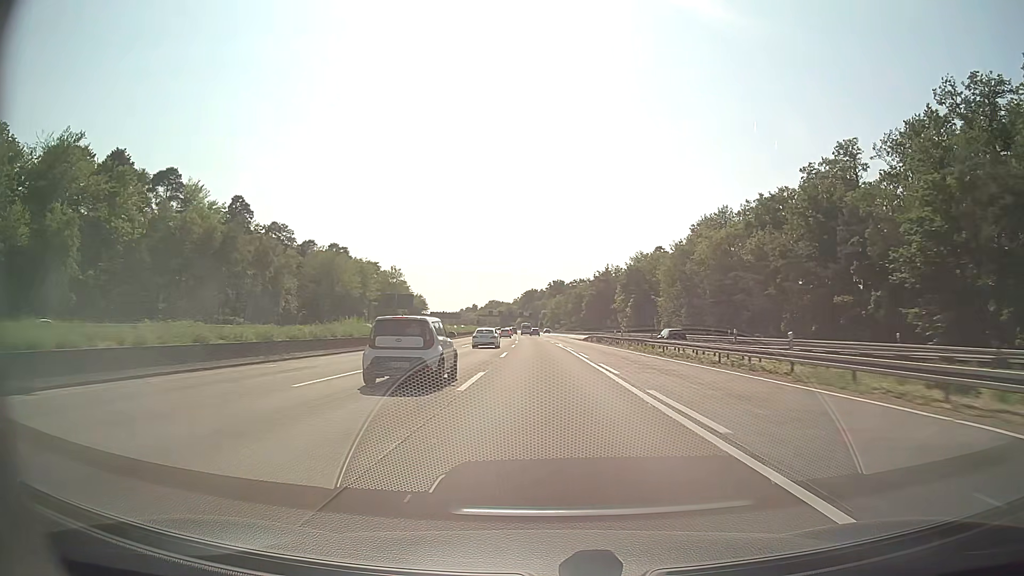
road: motorway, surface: asphalt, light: Day
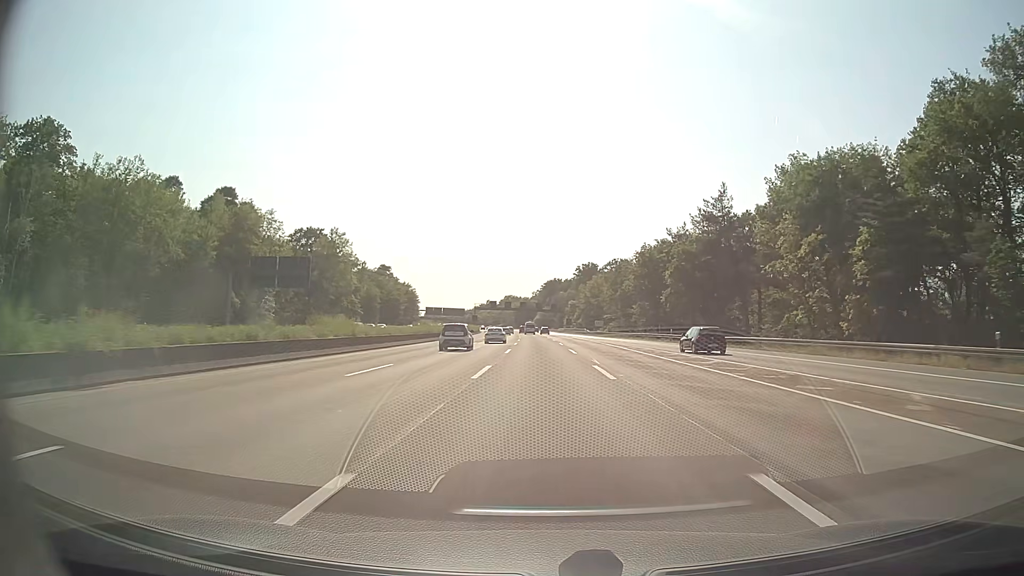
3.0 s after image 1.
(-1.4, +87.2) m; -2°
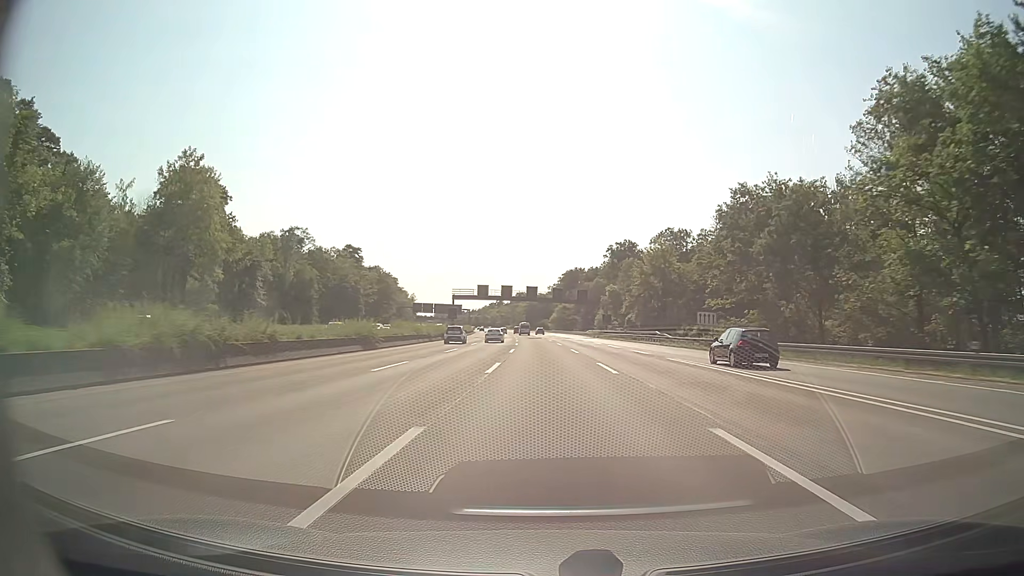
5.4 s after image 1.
(-0.8, +69.8) m; -1°
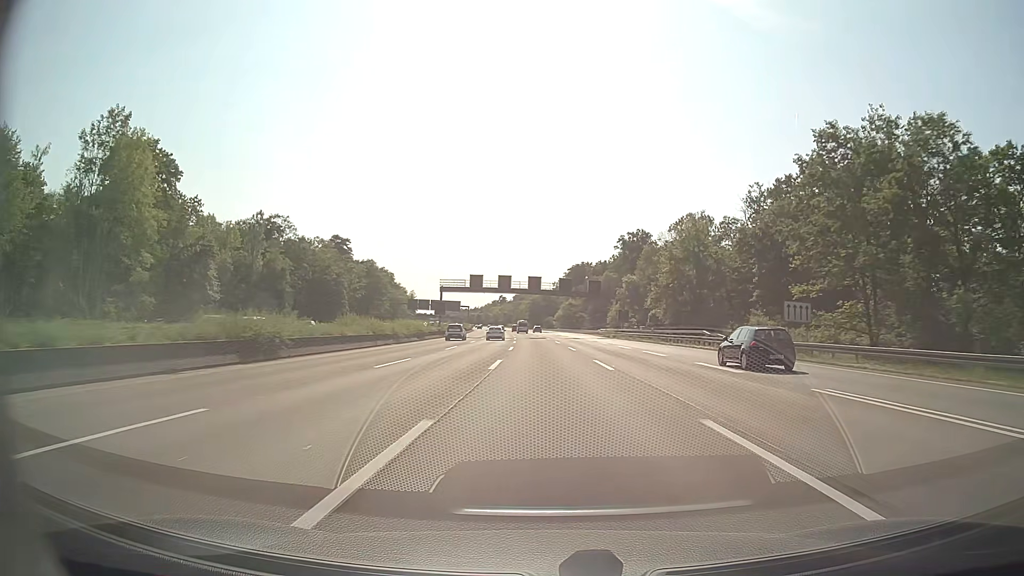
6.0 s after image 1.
(0.0, +17.4) m; 0°
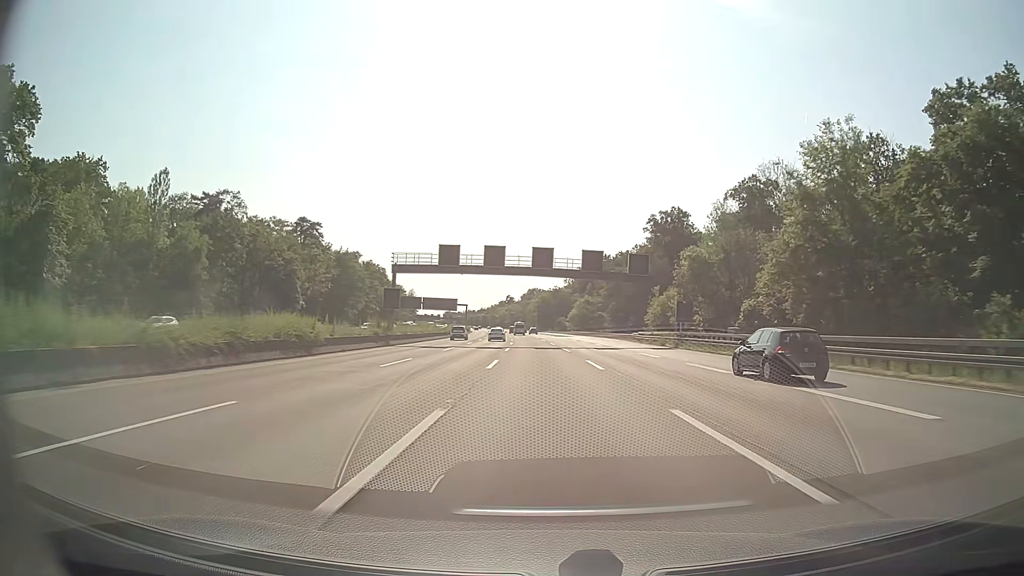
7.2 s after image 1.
(-0.2, +34.9) m; -1°
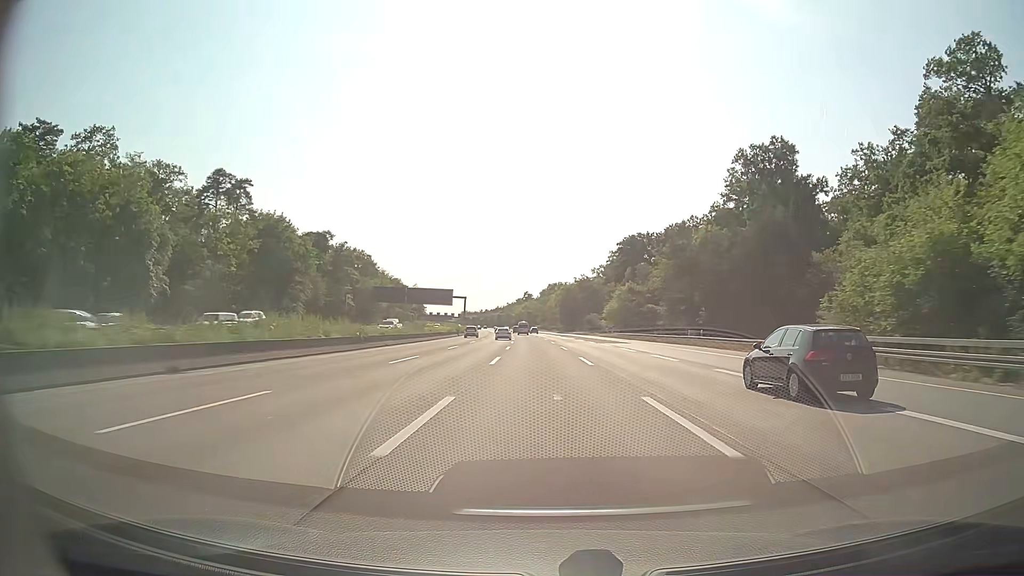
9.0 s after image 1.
(-0.8, +52.3) m; -2°
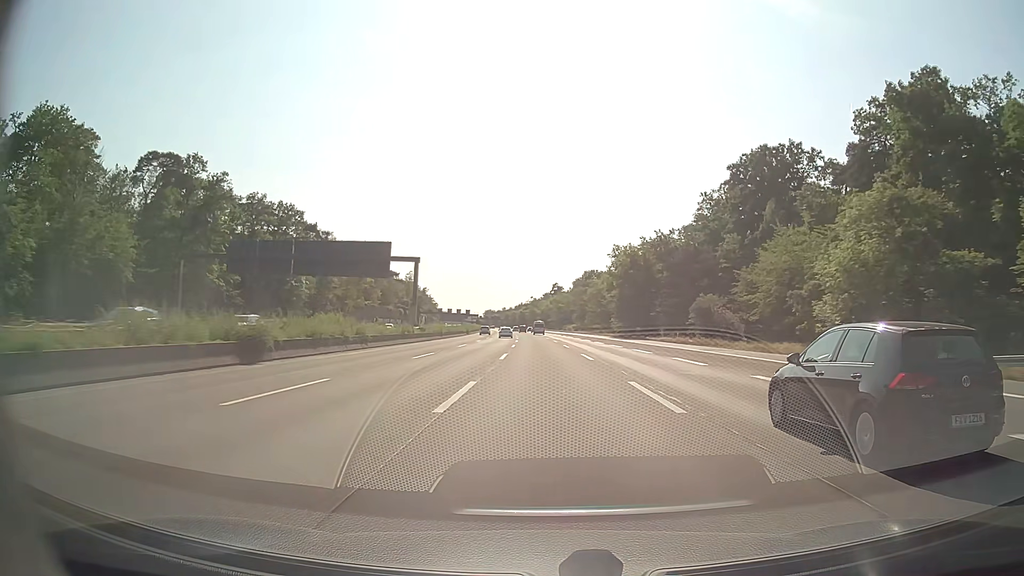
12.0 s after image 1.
(-2.0, +87.1) m; -2°
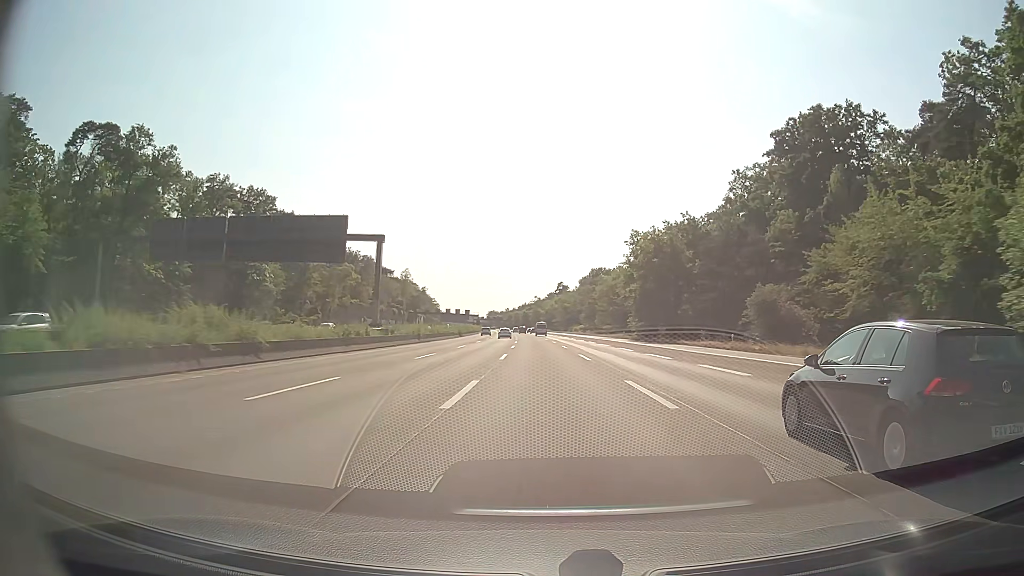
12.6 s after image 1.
(-0.1, +17.4) m; 0°
